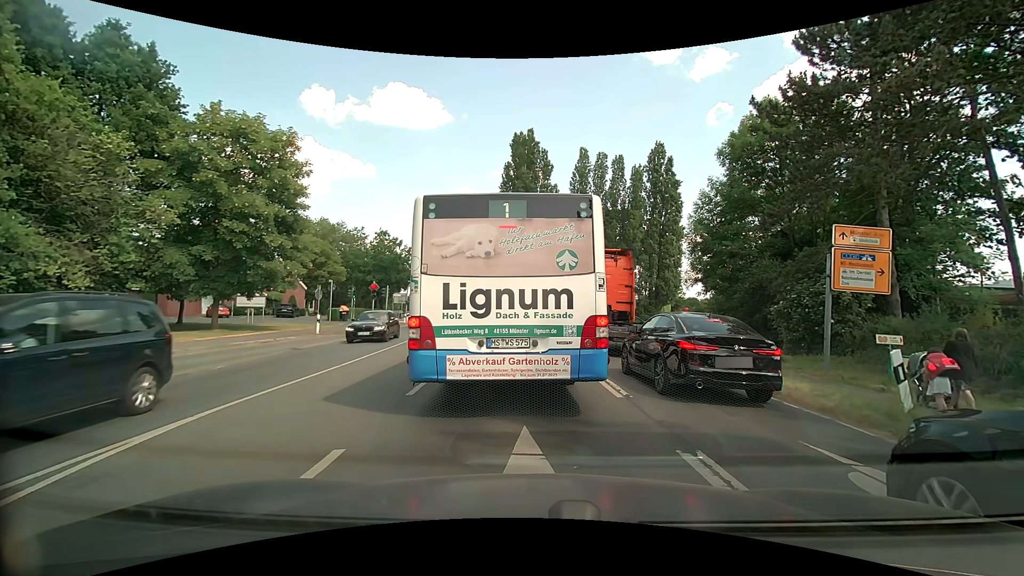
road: secondary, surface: asphalt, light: Day
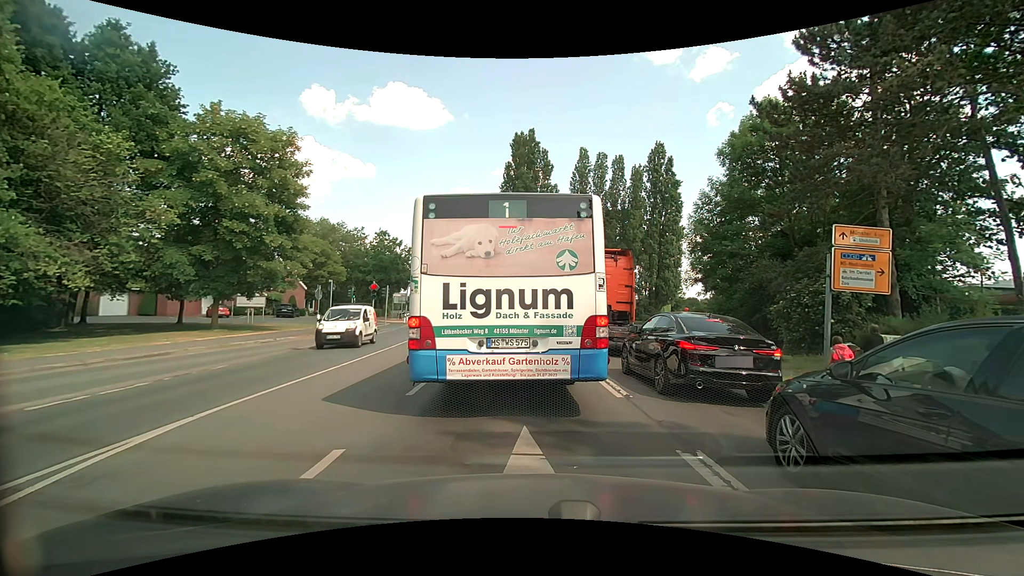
(0.0, 0.0) m; 0°
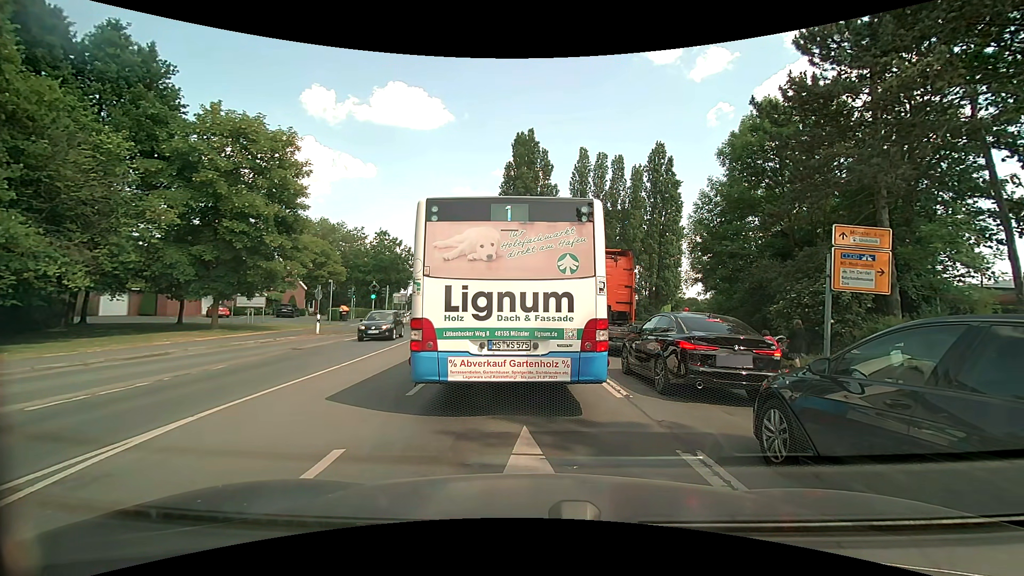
(0.0, 0.0) m; 0°
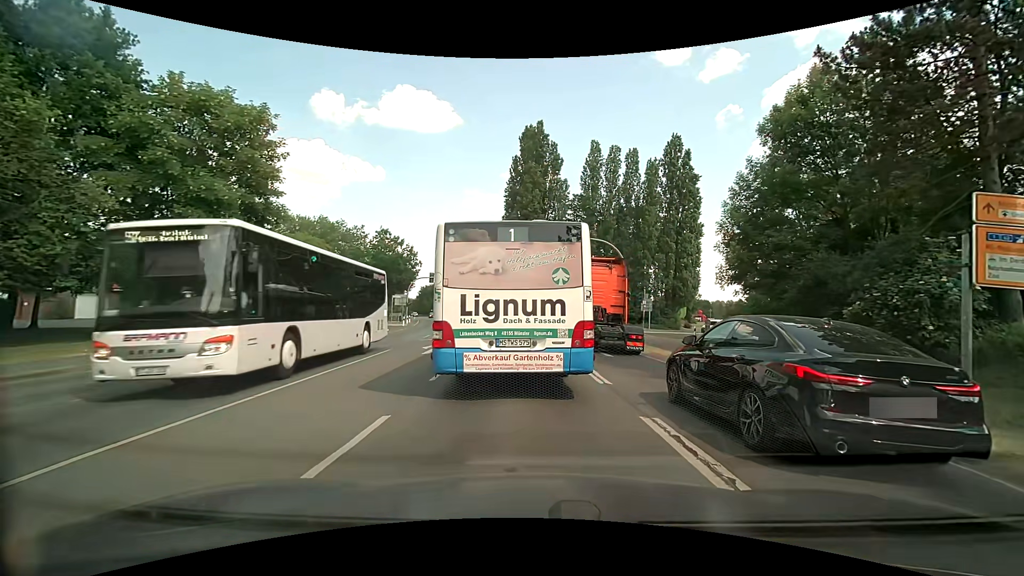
(+0.1, +4.8) m; +2°
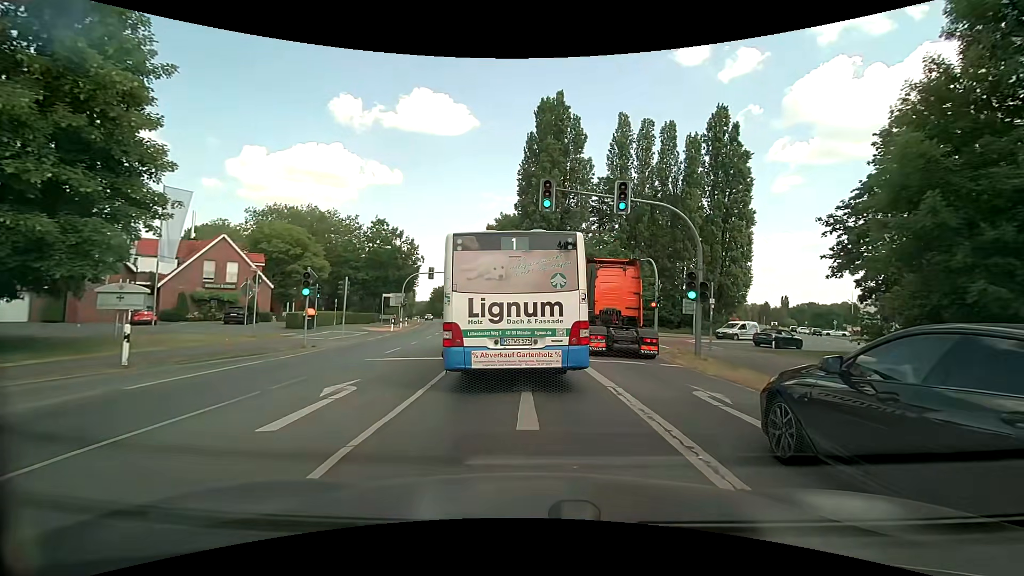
(-0.3, +11.2) m; -1°
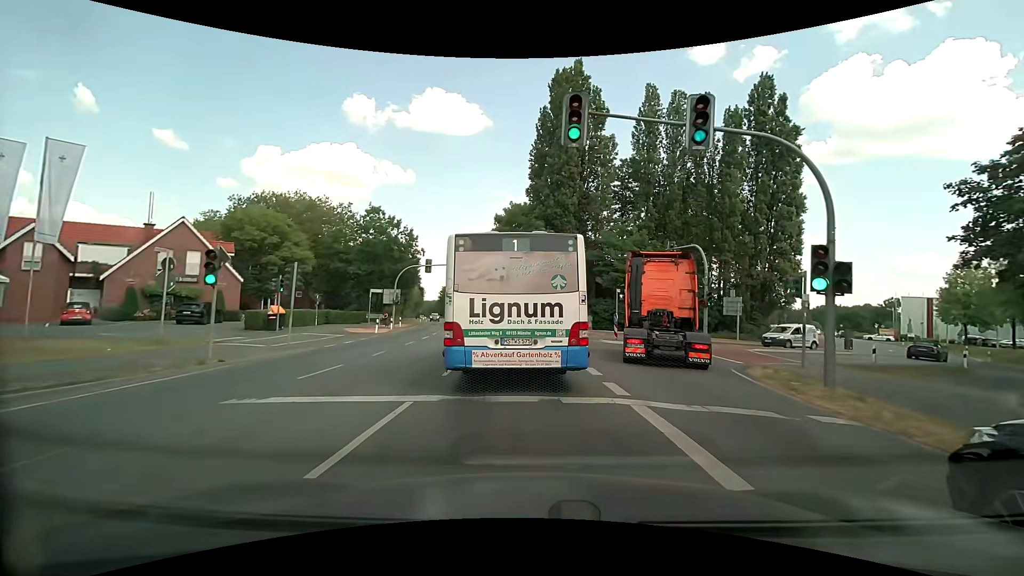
(-0.2, +8.1) m; -2°
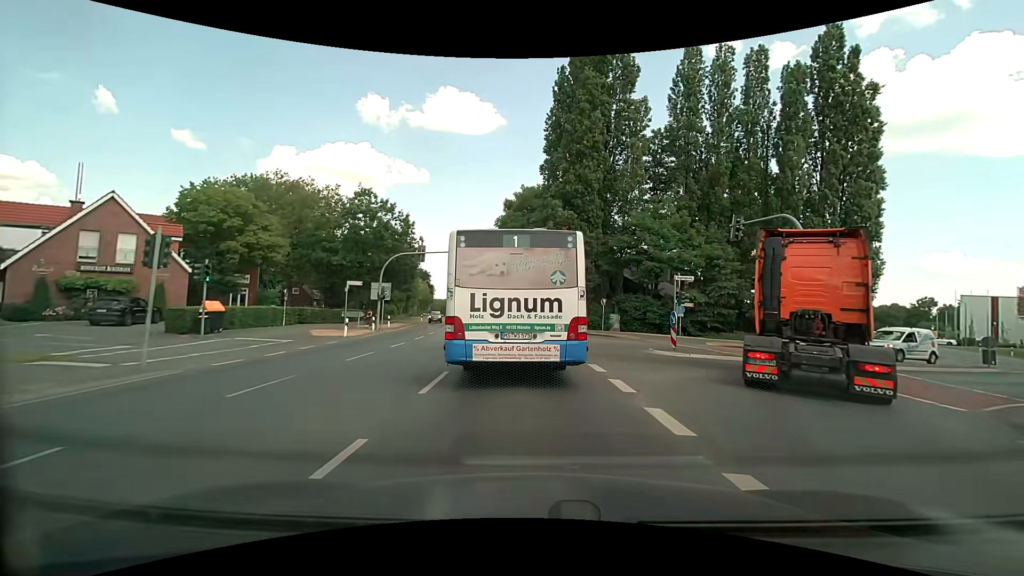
(-0.1, +9.0) m; -1°
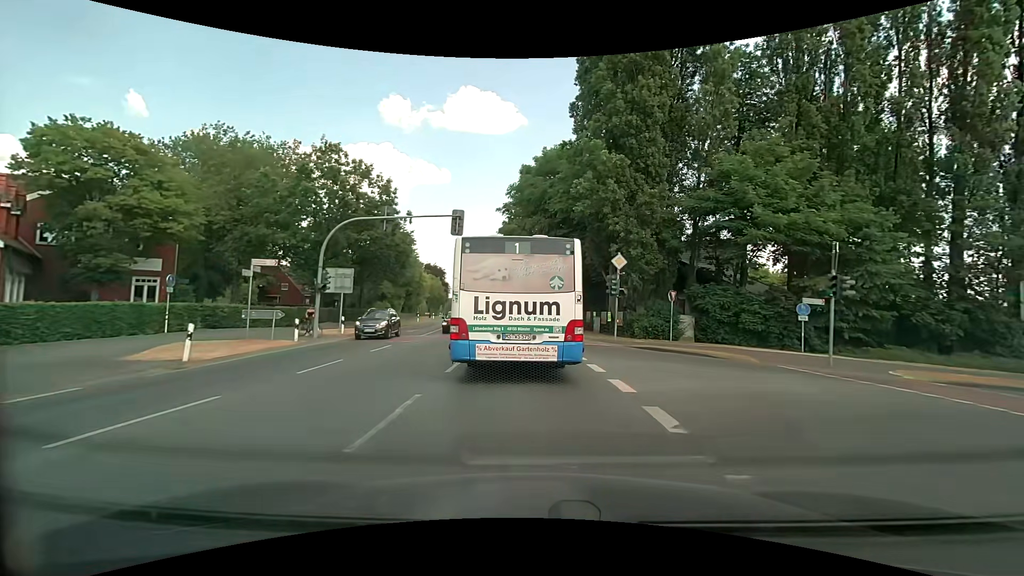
(-0.3, +15.3) m; -3°
(0, +10) (0, +20) (-1, +30) (-2, +40) (-3, +50) (-4, +60) (-5, +70) (-7, +80) (-8, +90) (-10, +99) m
